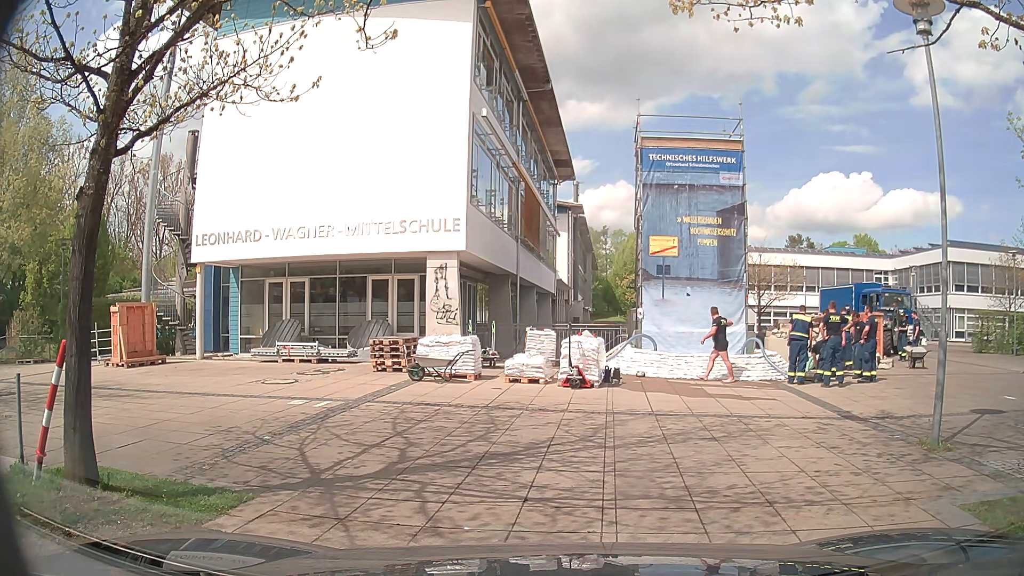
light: Day
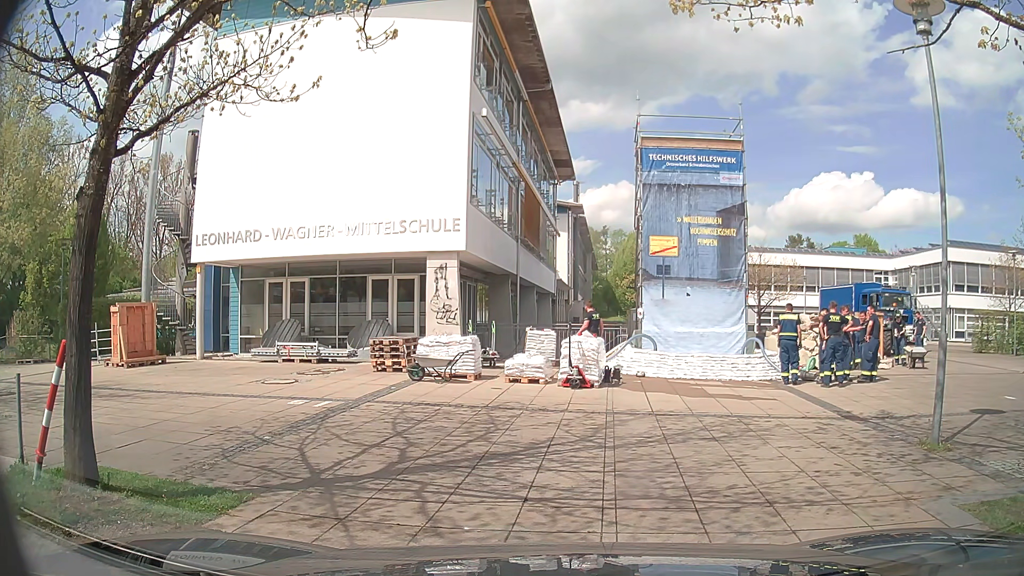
(0.0, 0.0) m; 0°
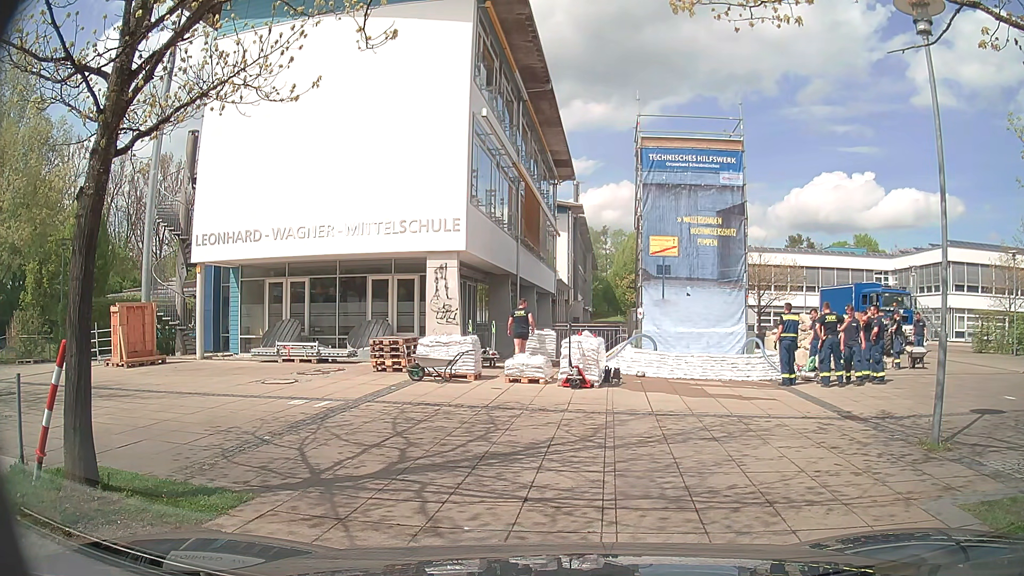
(0.0, 0.0) m; 0°
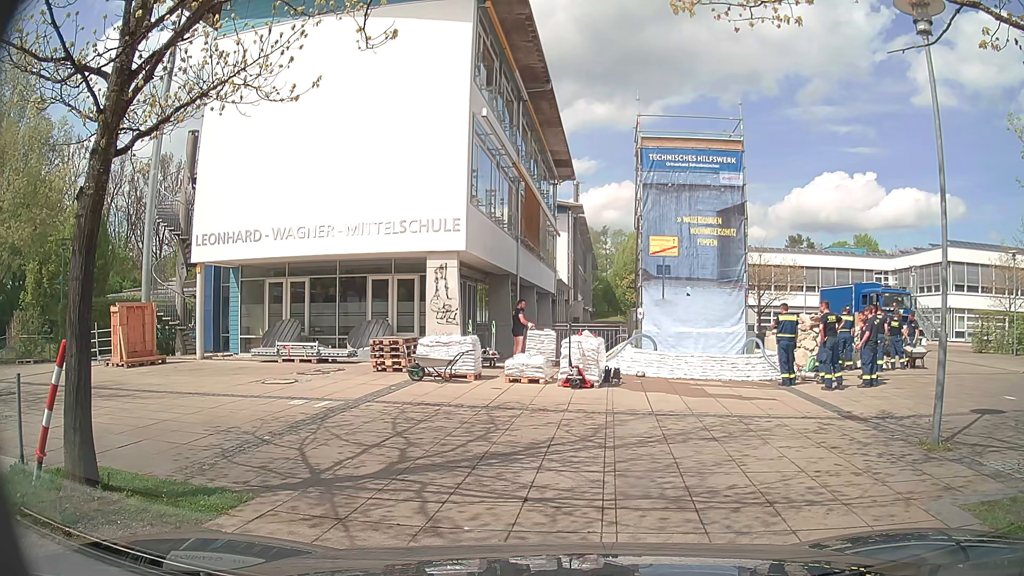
(0.0, 0.0) m; 0°
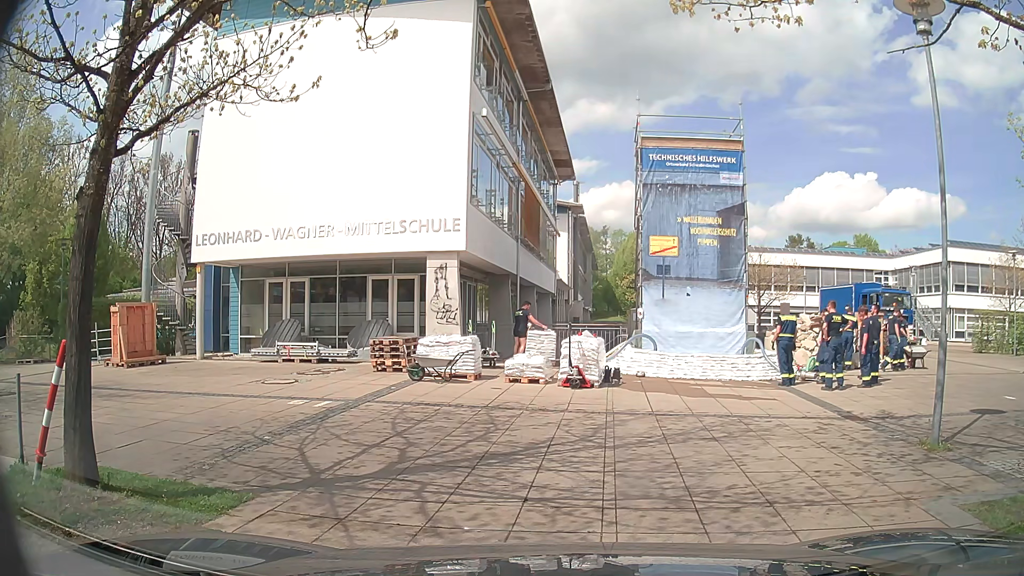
(0.0, 0.0) m; 0°
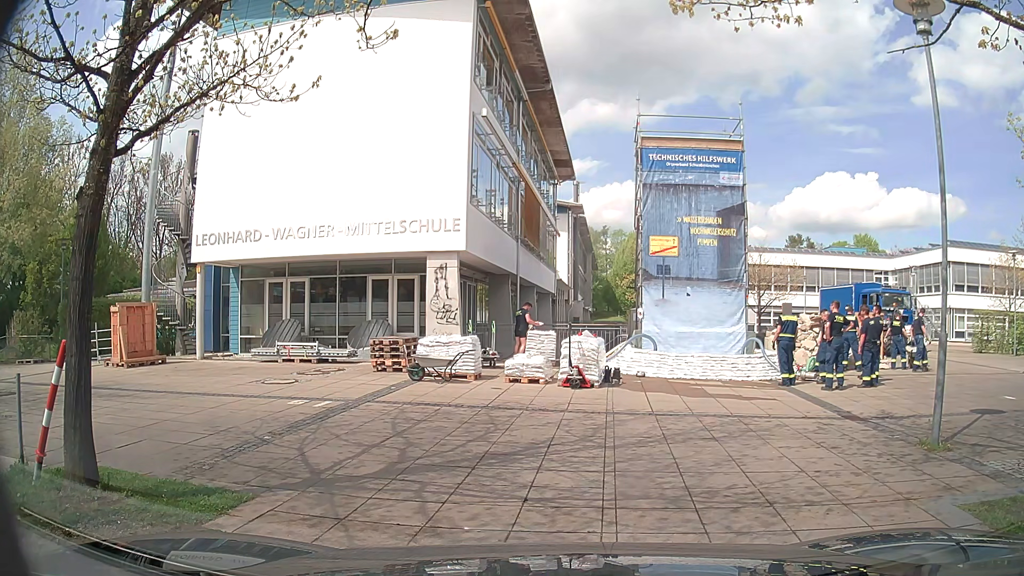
(0.0, 0.0) m; 0°
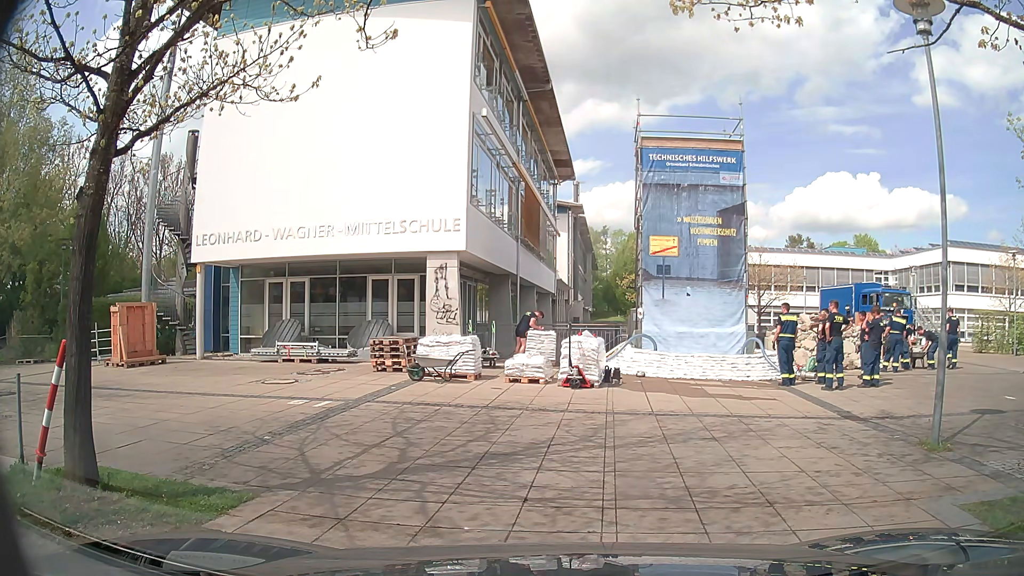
(0.0, 0.0) m; 0°
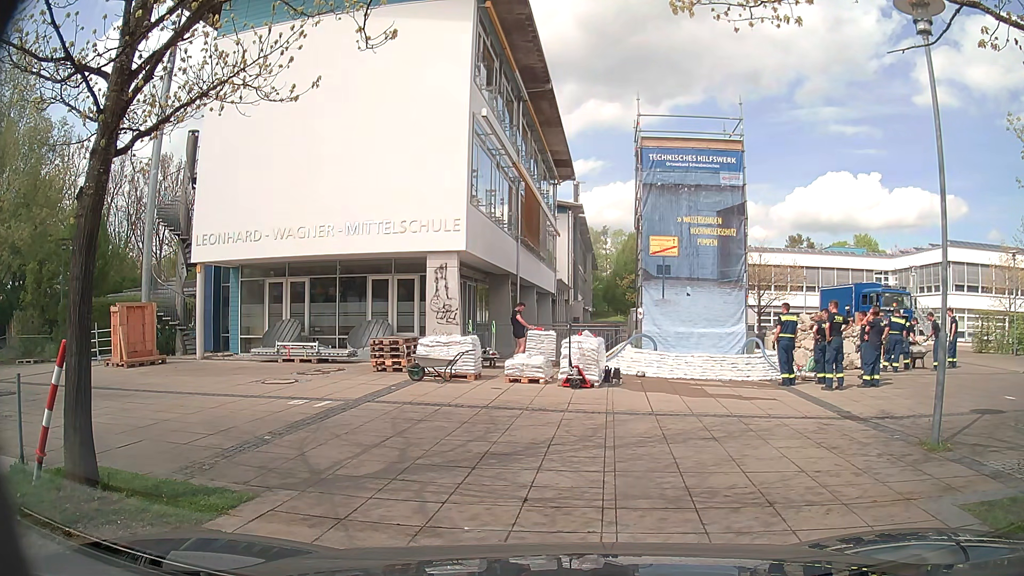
(0.0, 0.0) m; 0°
